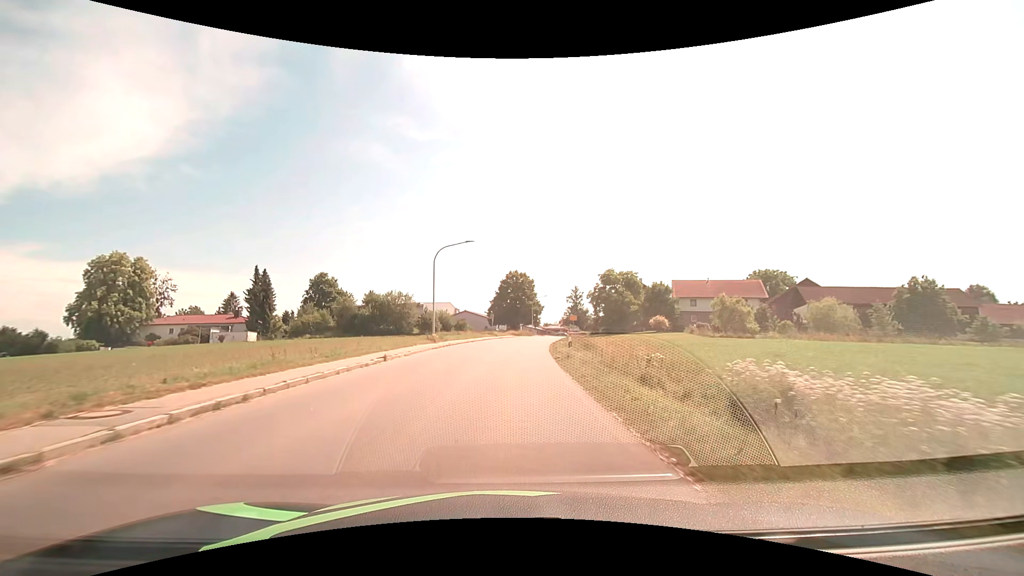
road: tertiary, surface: asphalt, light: Day
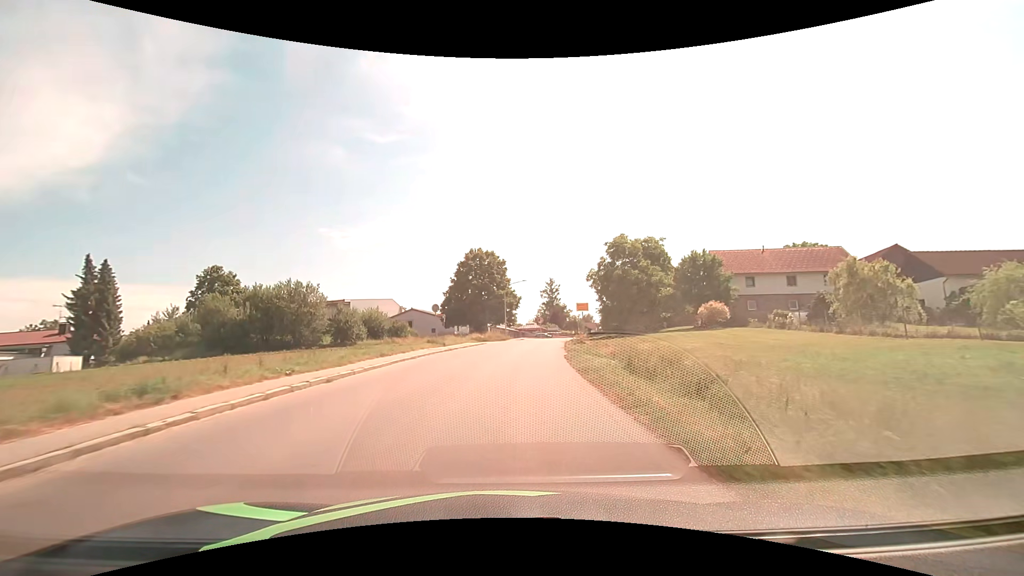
(+0.6, +29.9) m; +4°
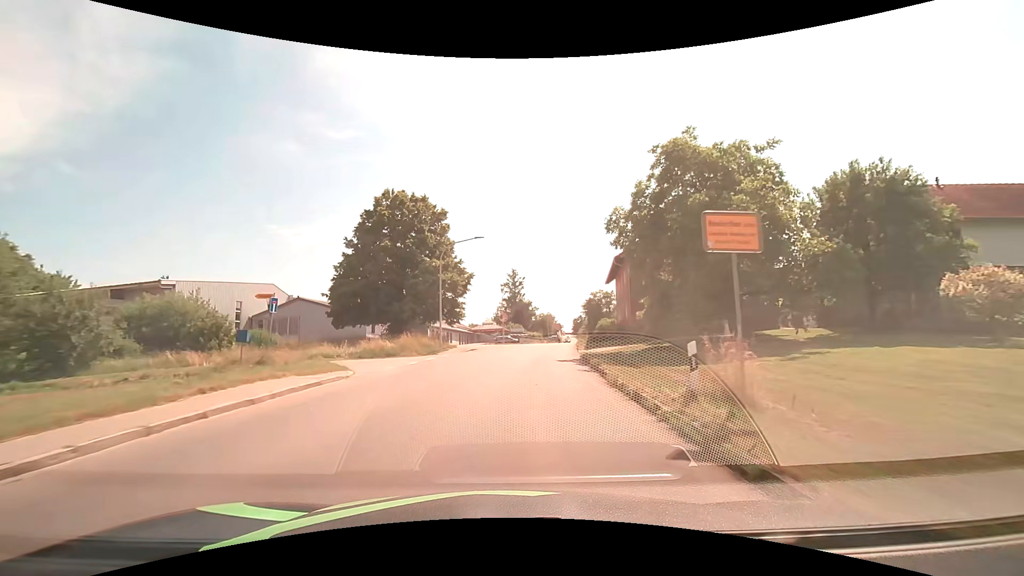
(+1.2, +30.3) m; +5°
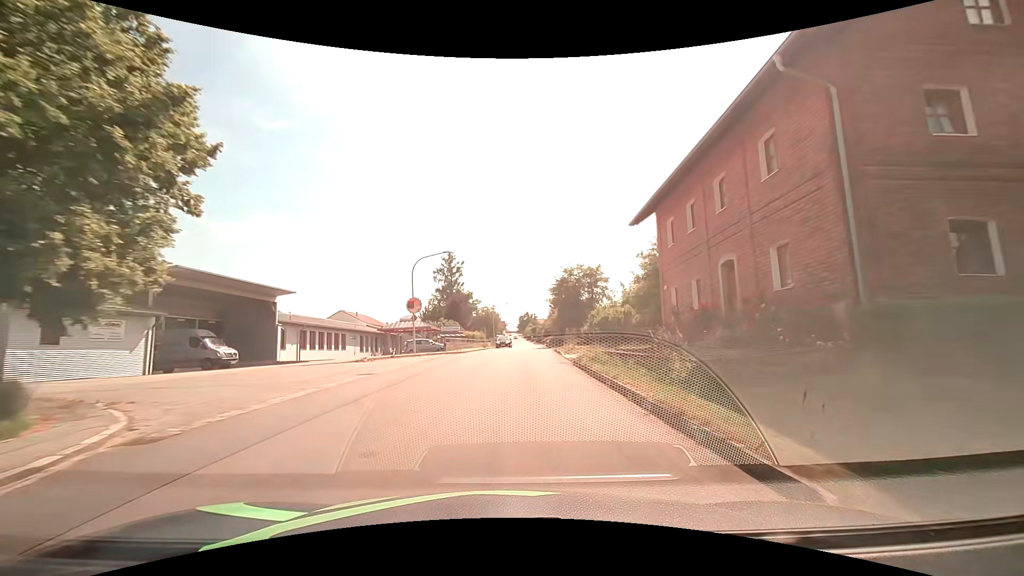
(+1.8, +30.4) m; +7°
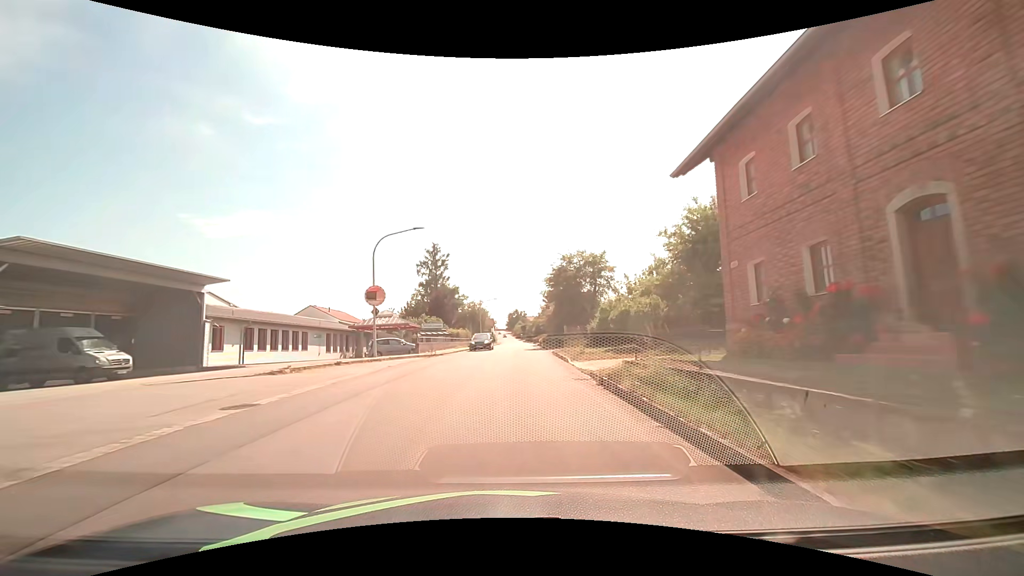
(0.0, +7.6) m; +1°
